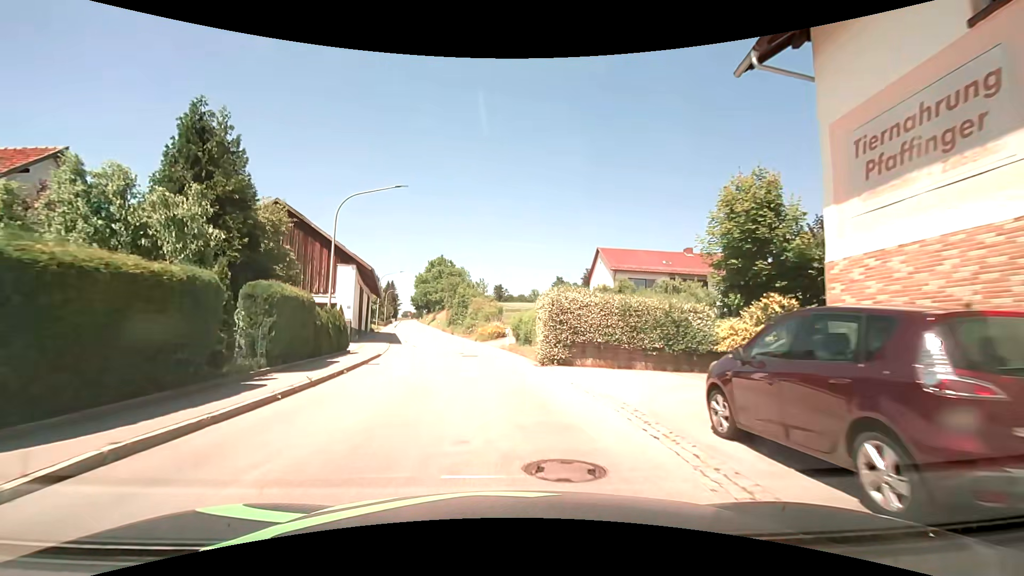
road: tertiary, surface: asphalt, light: Day
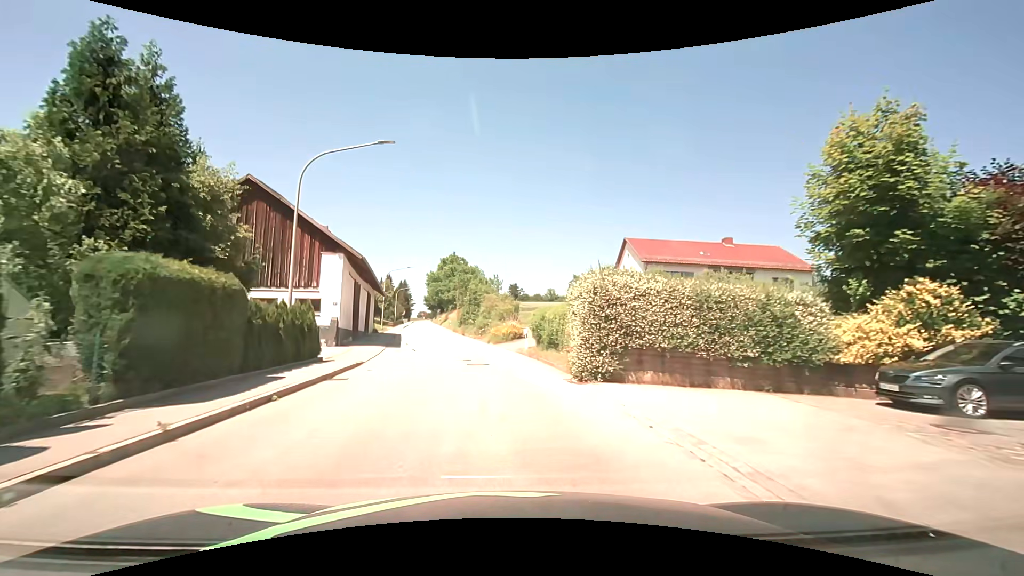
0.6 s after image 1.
(-0.1, +5.6) m; -2°
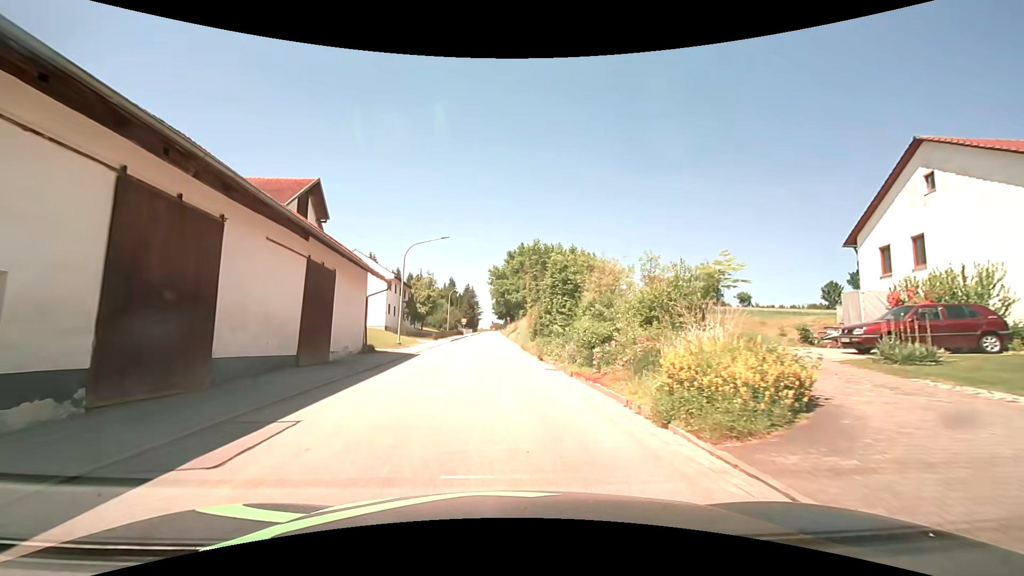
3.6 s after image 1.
(-2.2, +26.1) m; -9°
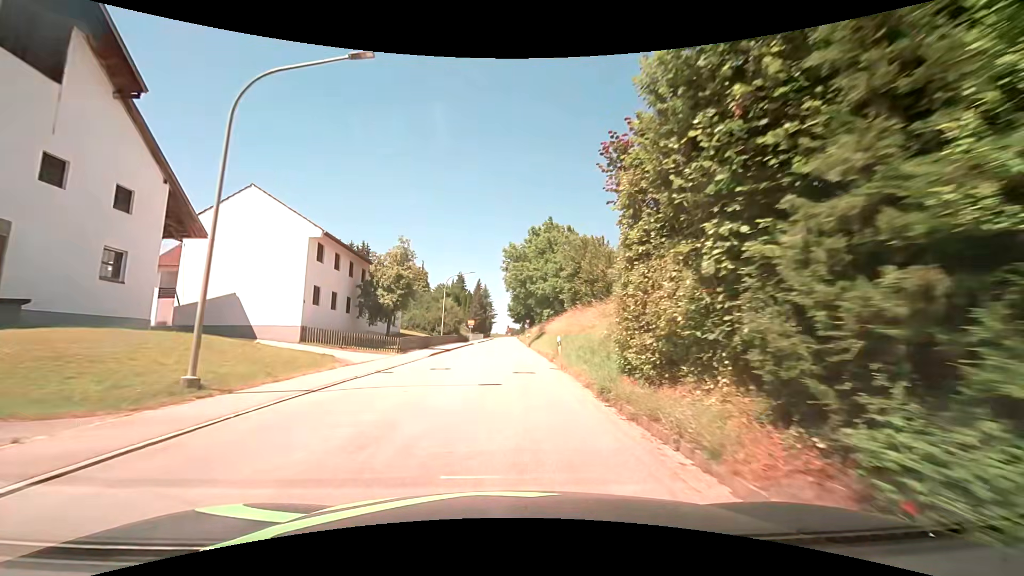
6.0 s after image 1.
(-0.6, +24.2) m; -2°
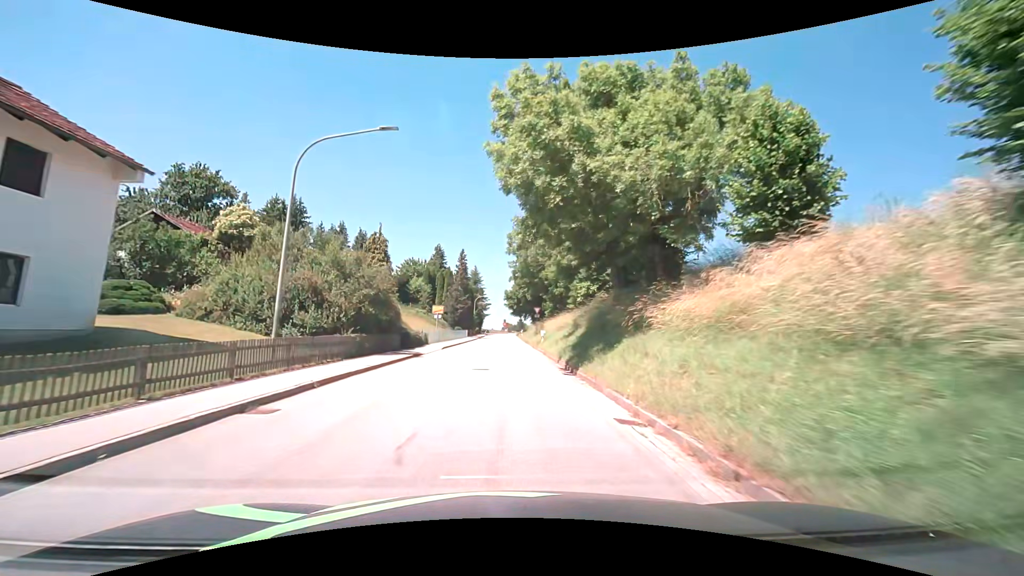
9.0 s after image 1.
(+0.4, +36.3) m; +1°
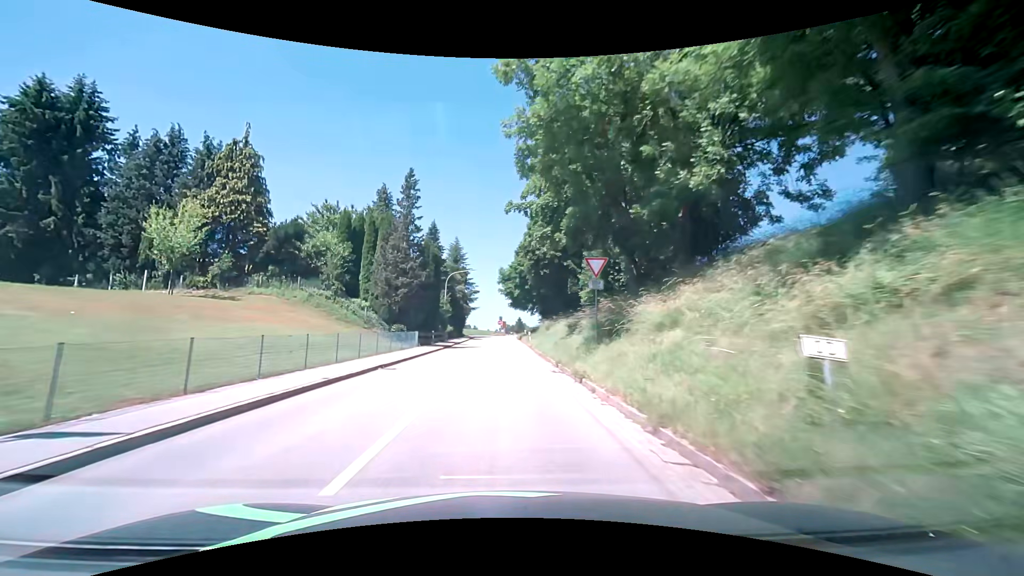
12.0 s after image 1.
(0.0, +39.3) m; -1°
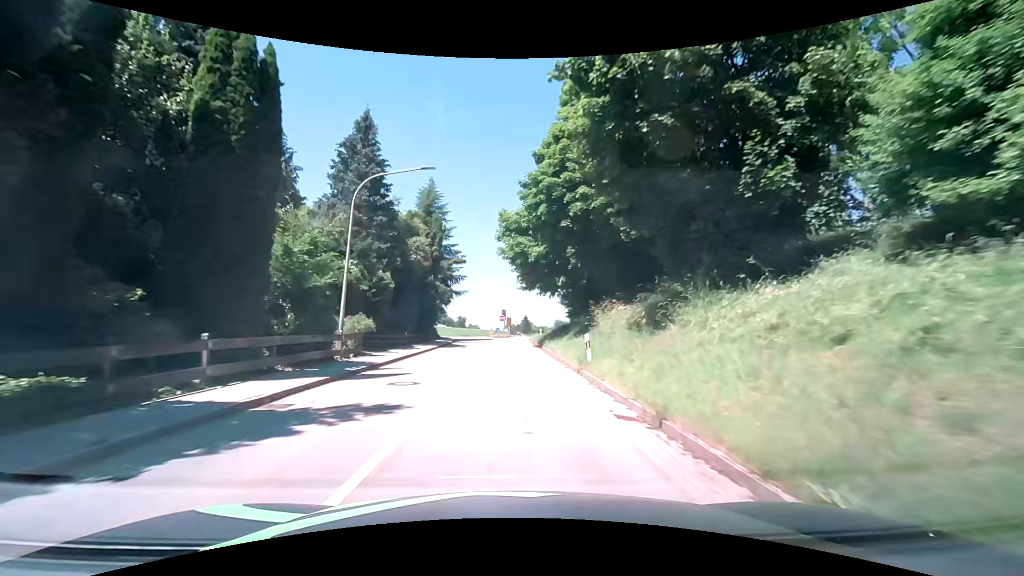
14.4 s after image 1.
(+0.3, +32.5) m; 0°
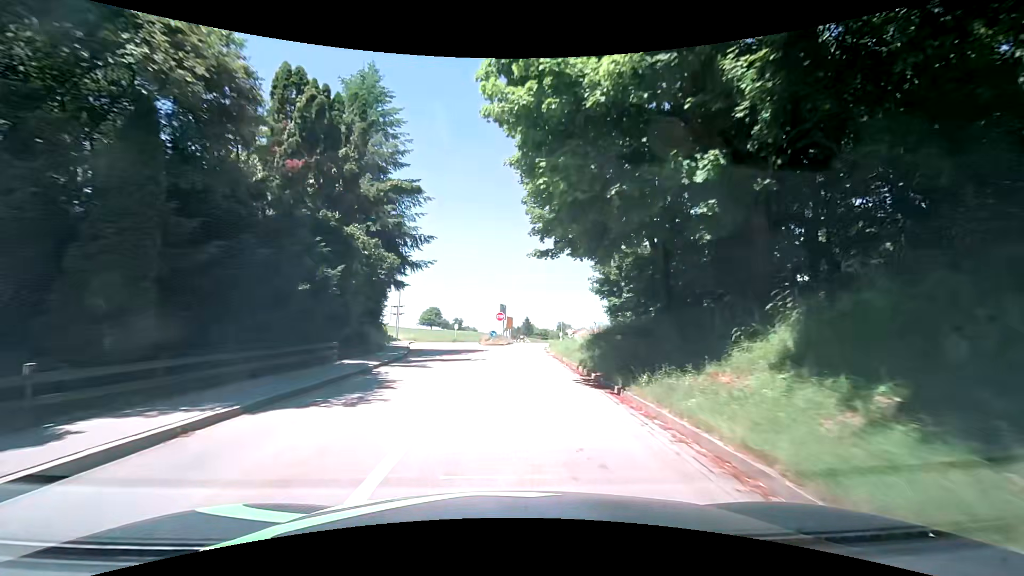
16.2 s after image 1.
(-0.1, +22.8) m; 0°
